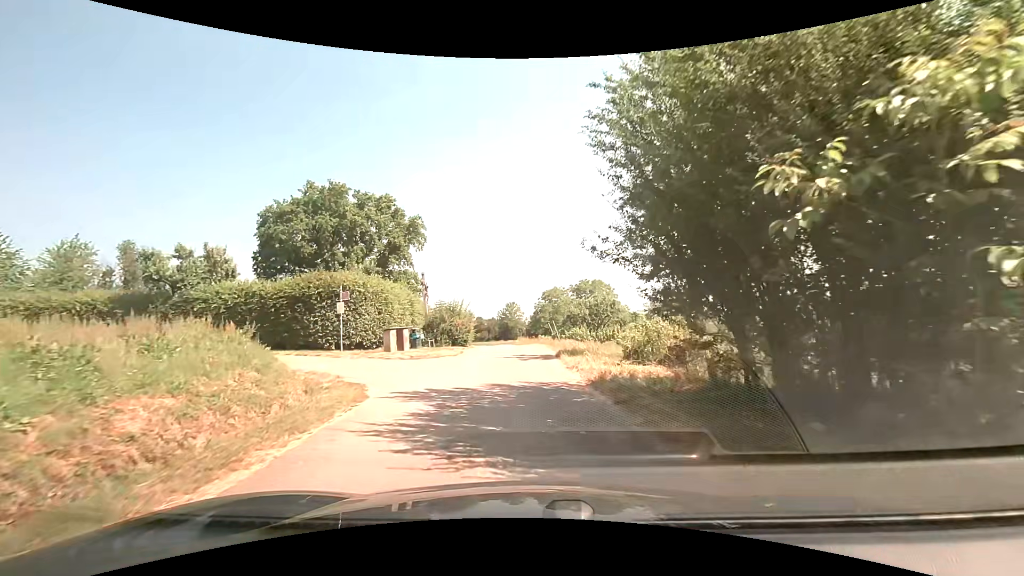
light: Day
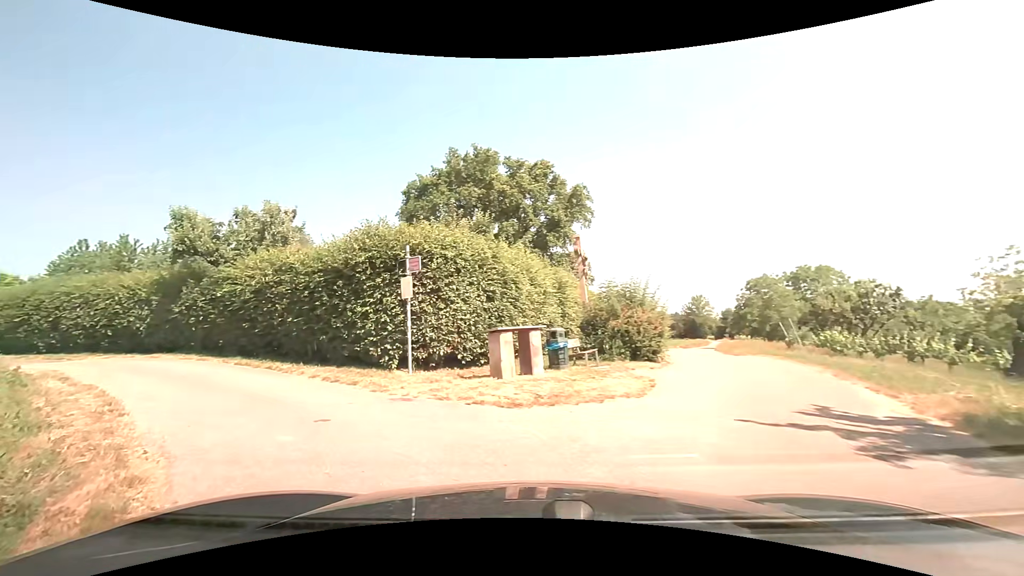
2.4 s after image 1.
(-1.0, +10.7) m; -21°
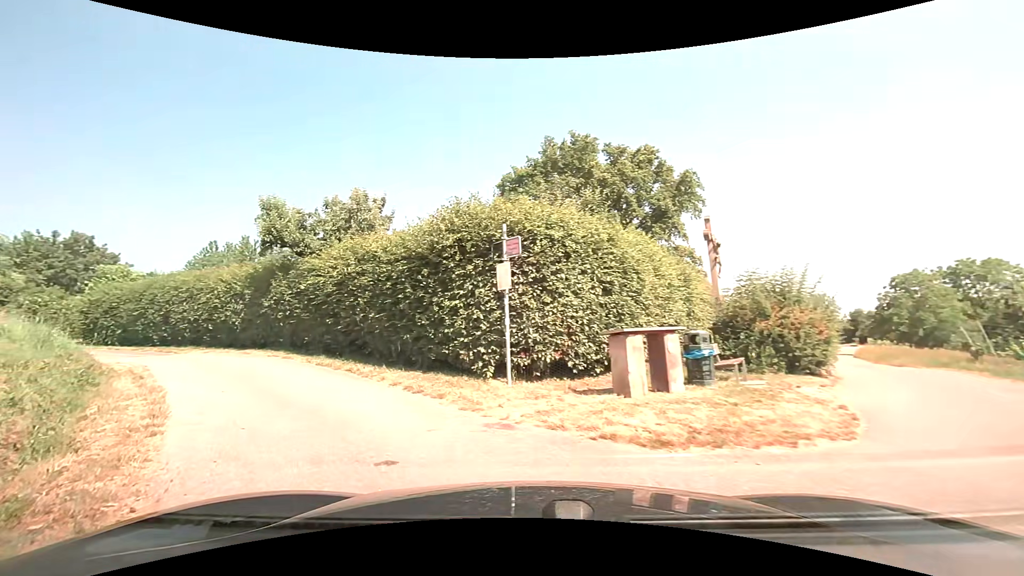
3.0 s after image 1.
(-0.2, +2.3) m; -10°
